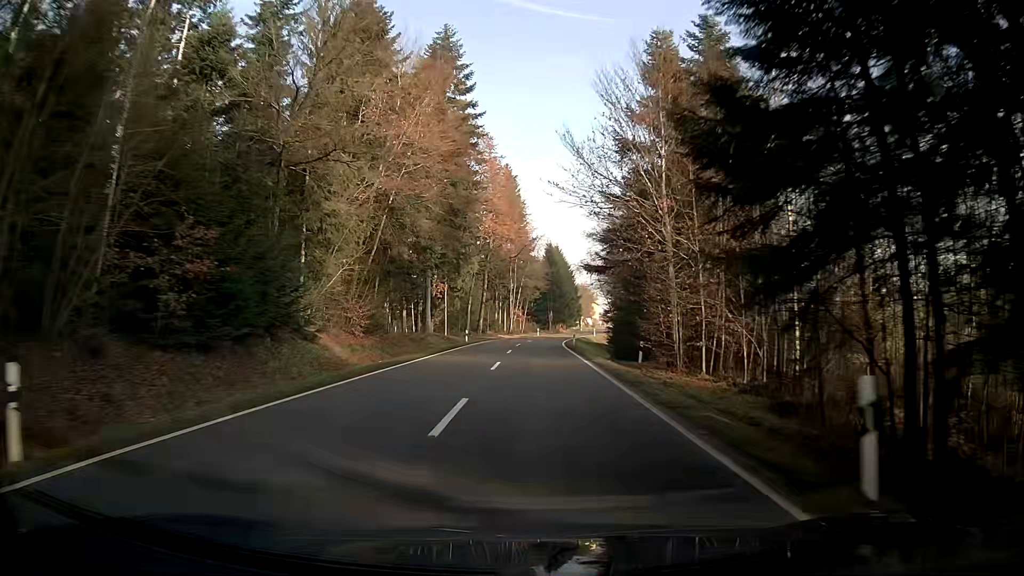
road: tertiary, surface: asphalt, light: Day
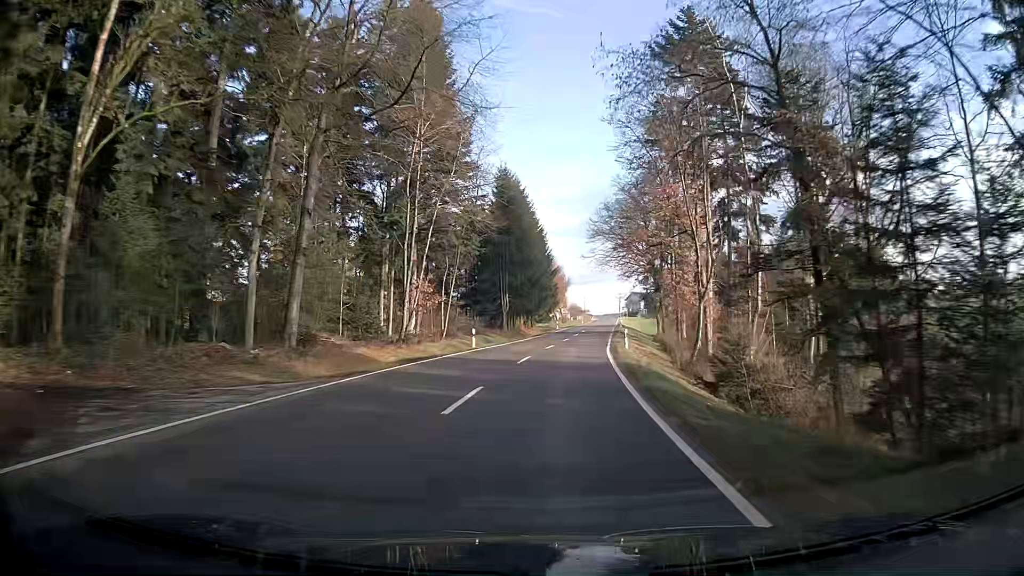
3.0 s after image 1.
(+1.2, +58.3) m; +5°
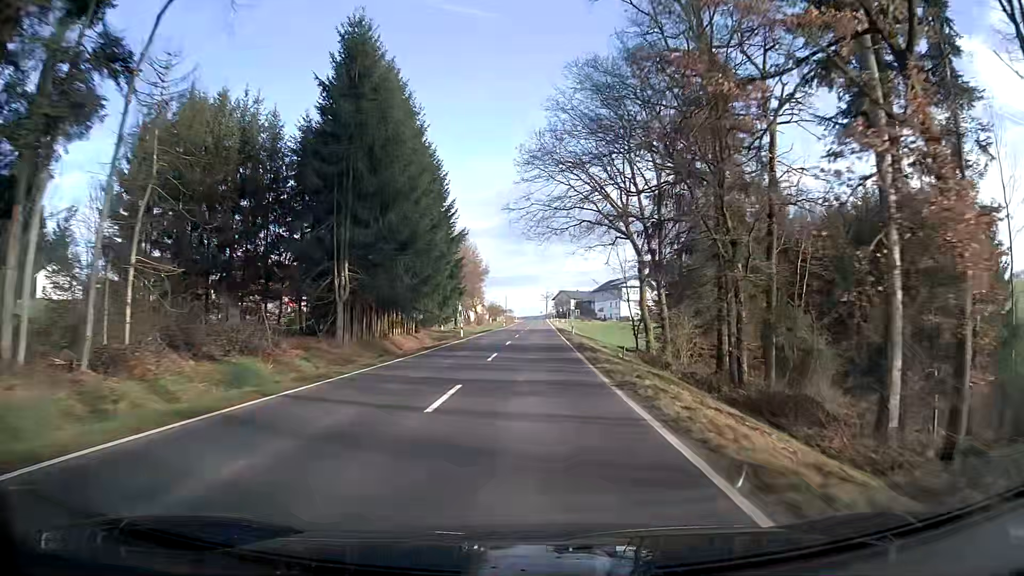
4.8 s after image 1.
(+2.3, +35.2) m; +6°
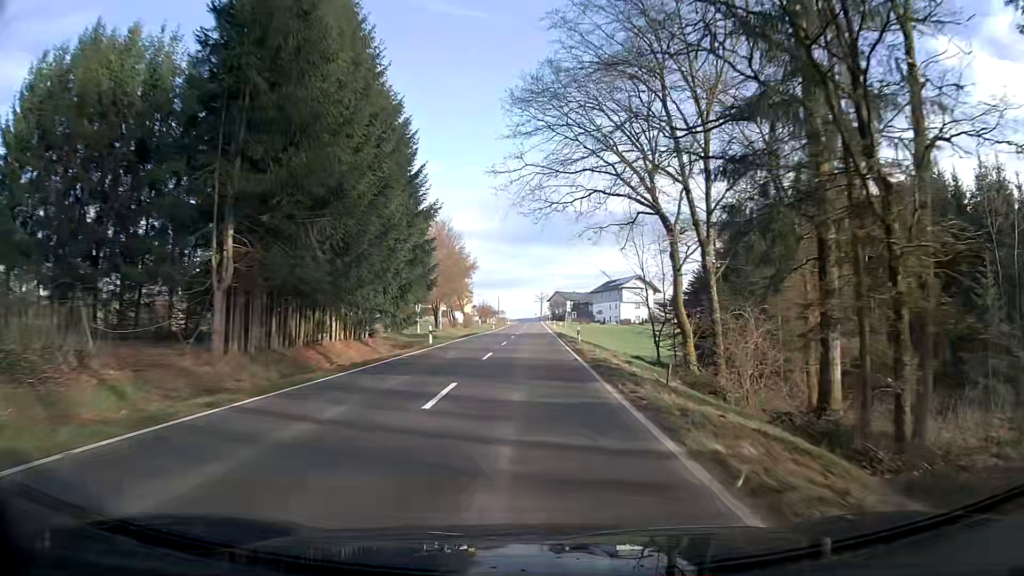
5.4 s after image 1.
(0.0, +11.9) m; 0°
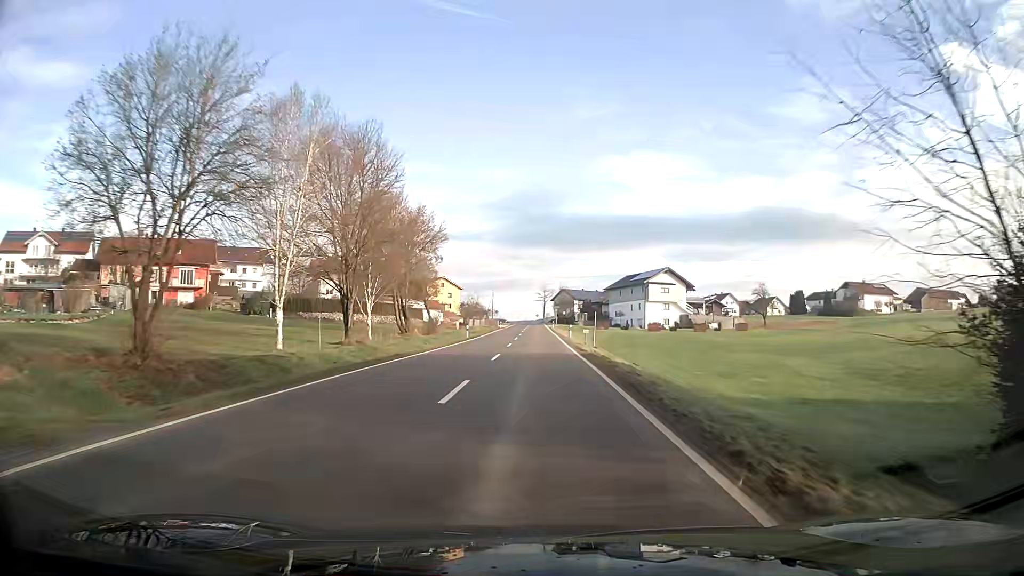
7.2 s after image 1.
(+0.1, +35.0) m; 0°
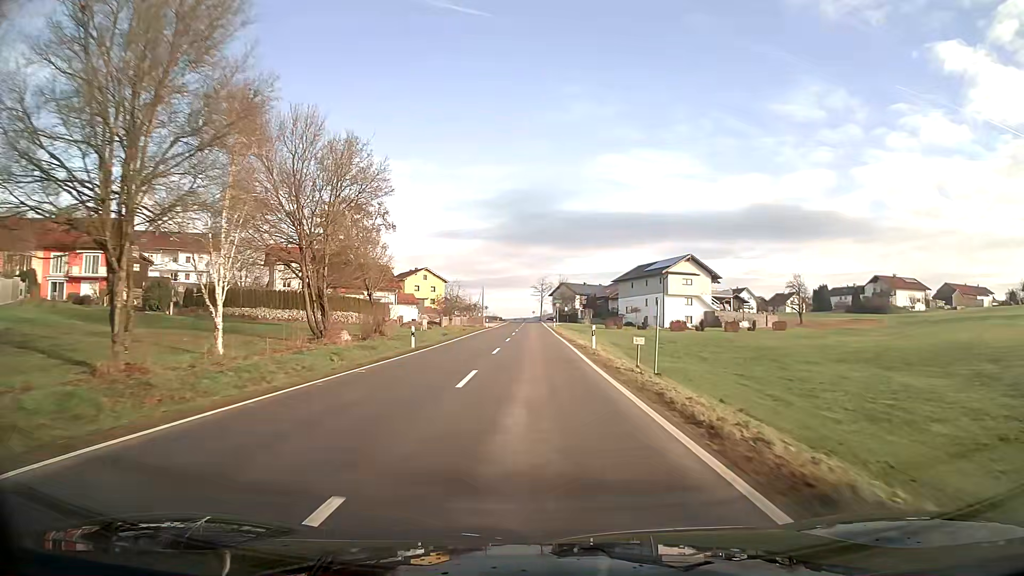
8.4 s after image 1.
(0.0, +21.7) m; 0°
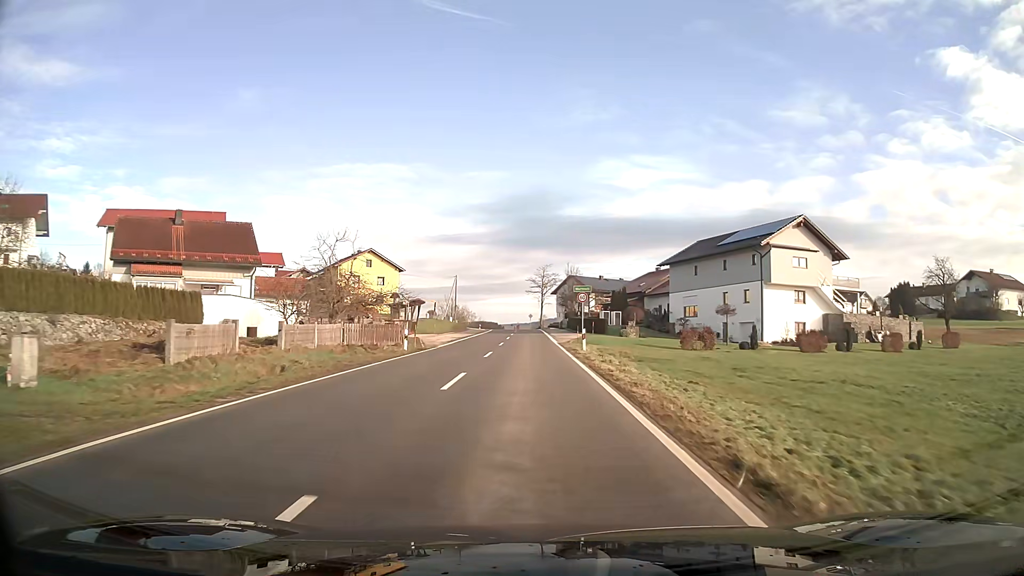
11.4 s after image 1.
(+0.1, +47.6) m; 0°
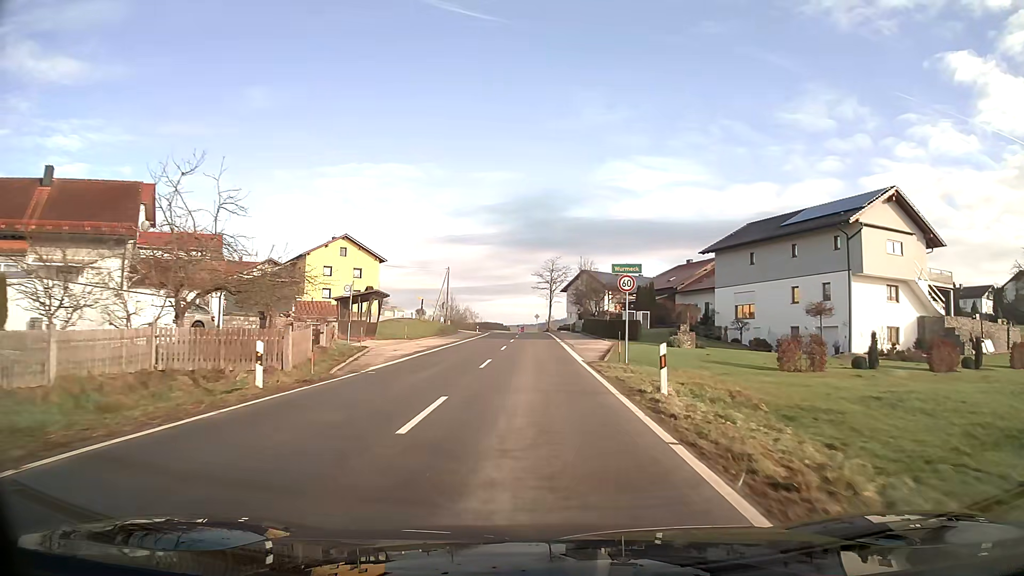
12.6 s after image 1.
(-0.1, +16.5) m; 0°
